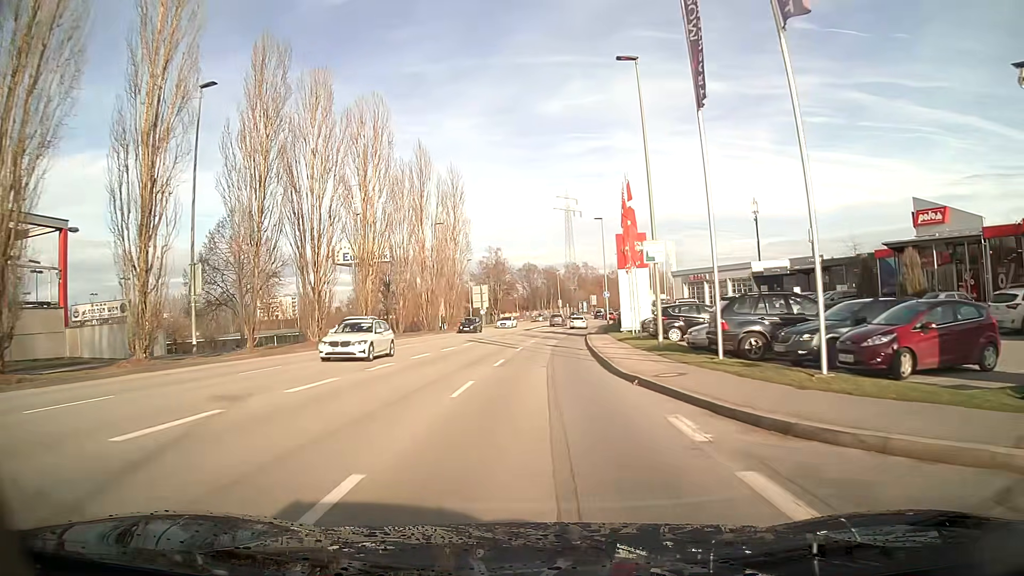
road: tertiary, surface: asphalt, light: Day
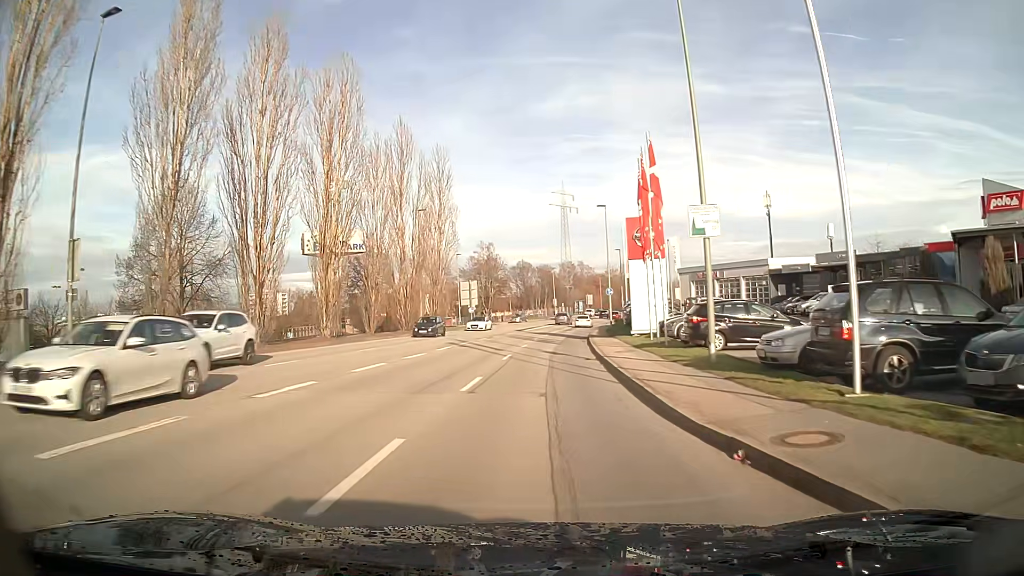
(0.0, +7.4) m; +1°
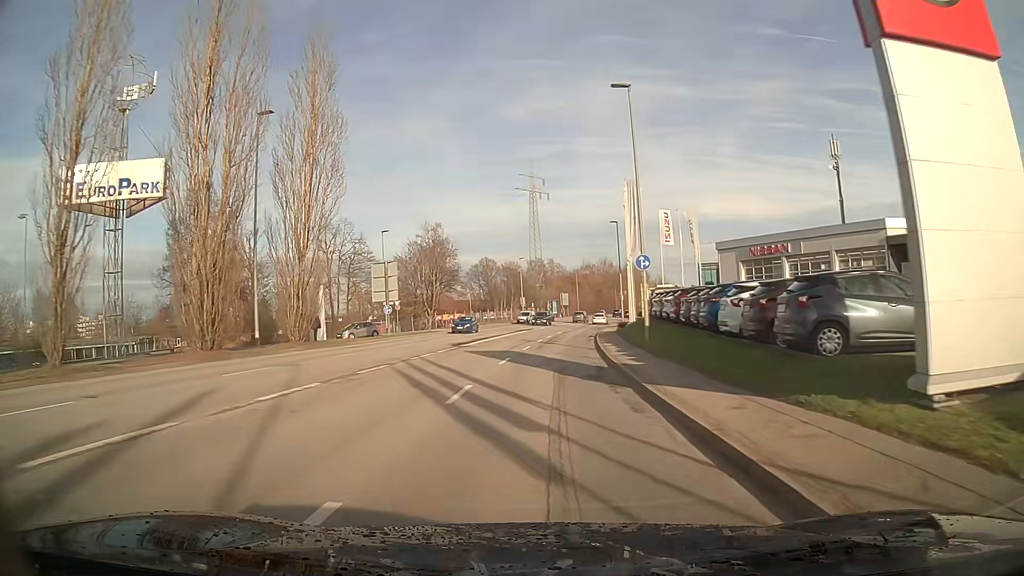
(+0.8, +30.0) m; +3°
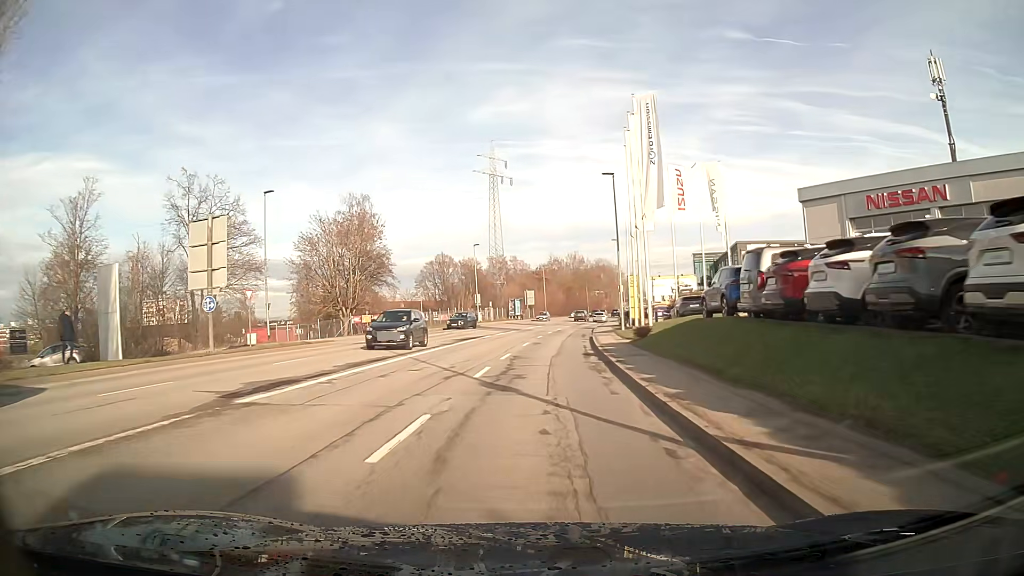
(+0.7, +23.1) m; +3°
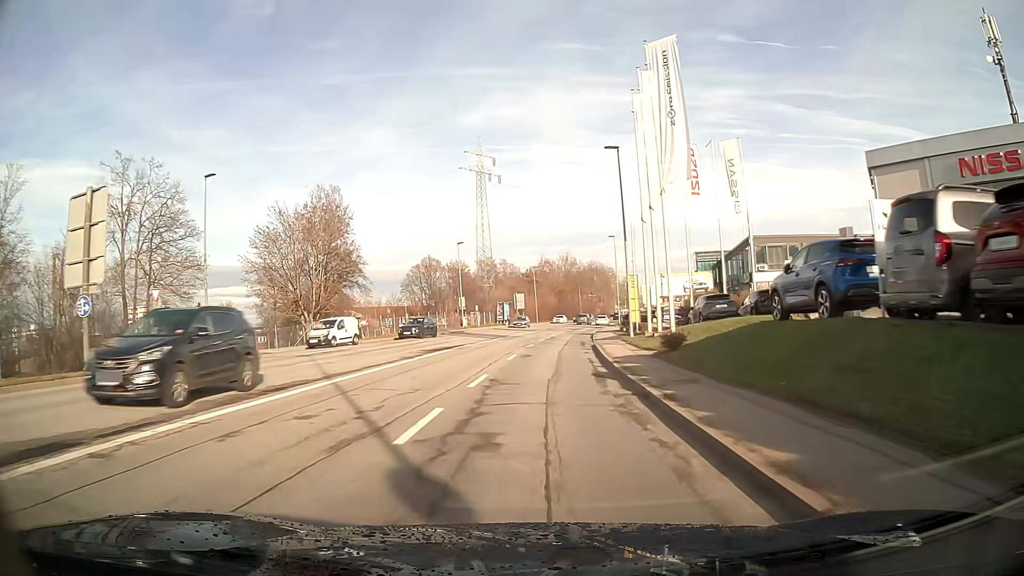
(0.0, +7.8) m; +1°
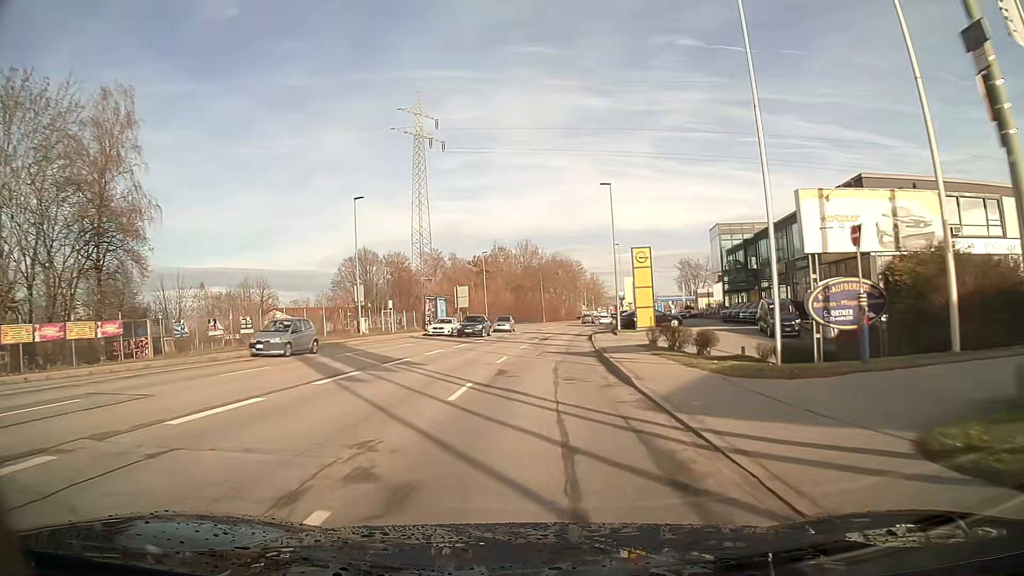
(+1.1, +31.4) m; +4°
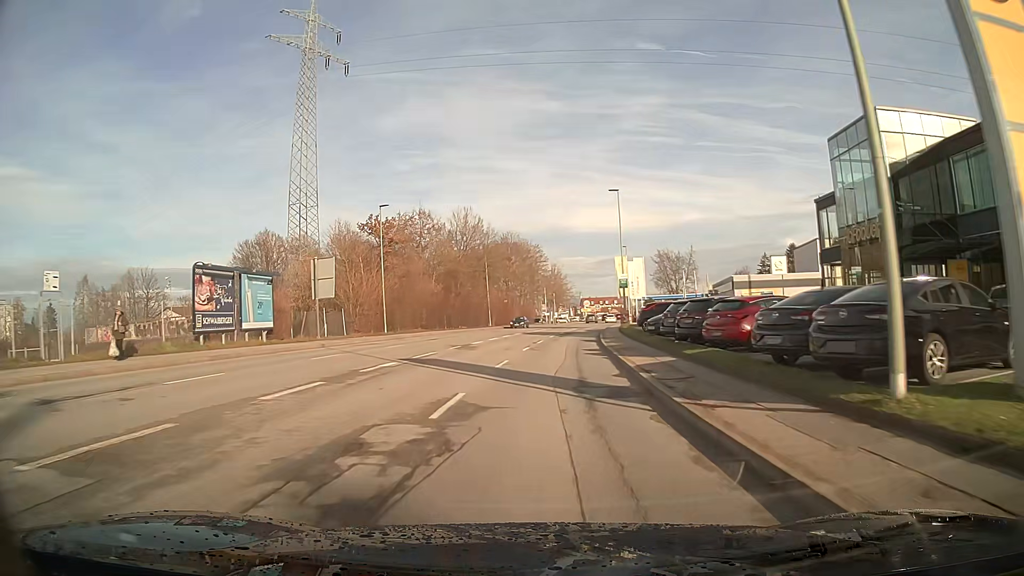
(+1.4, +39.6) m; +4°
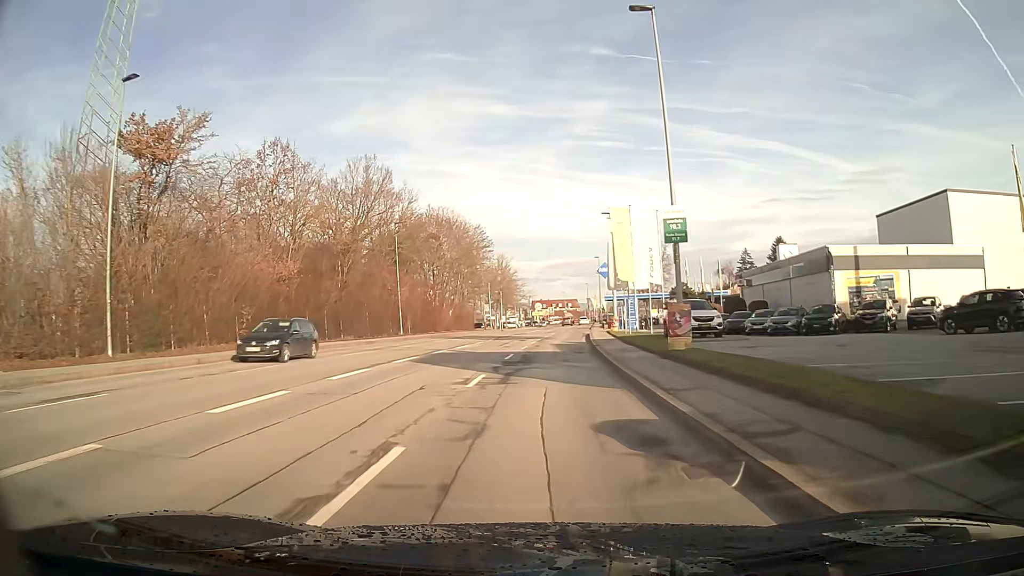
(+1.2, +31.5) m; +4°
